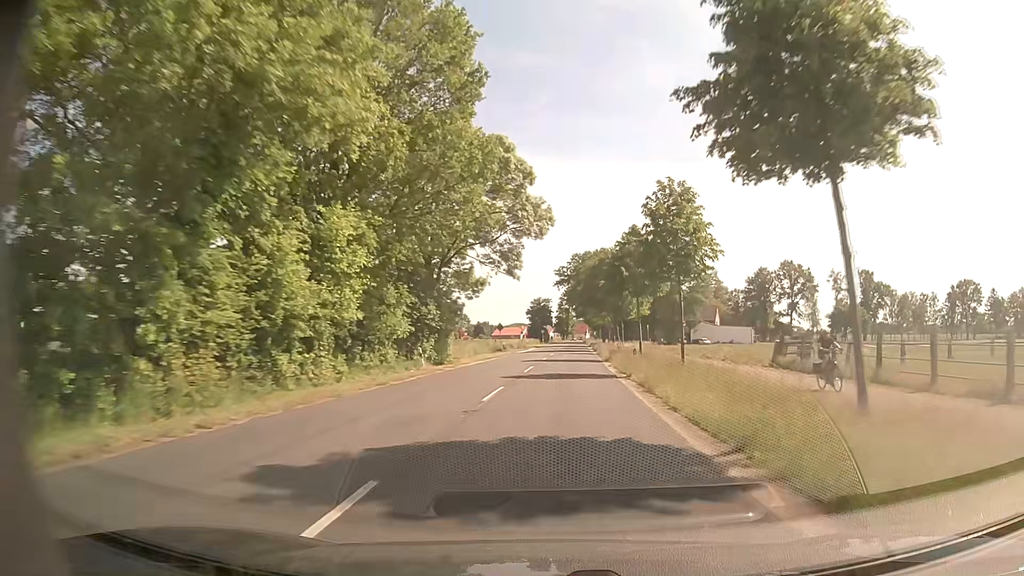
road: secondary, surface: asphalt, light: Day
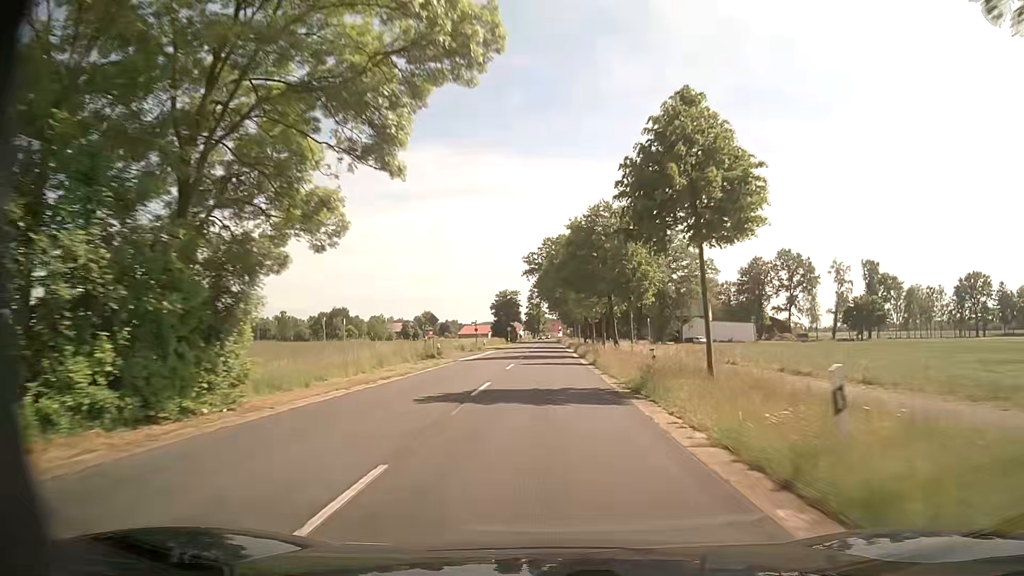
(+0.7, +23.2) m; +3°
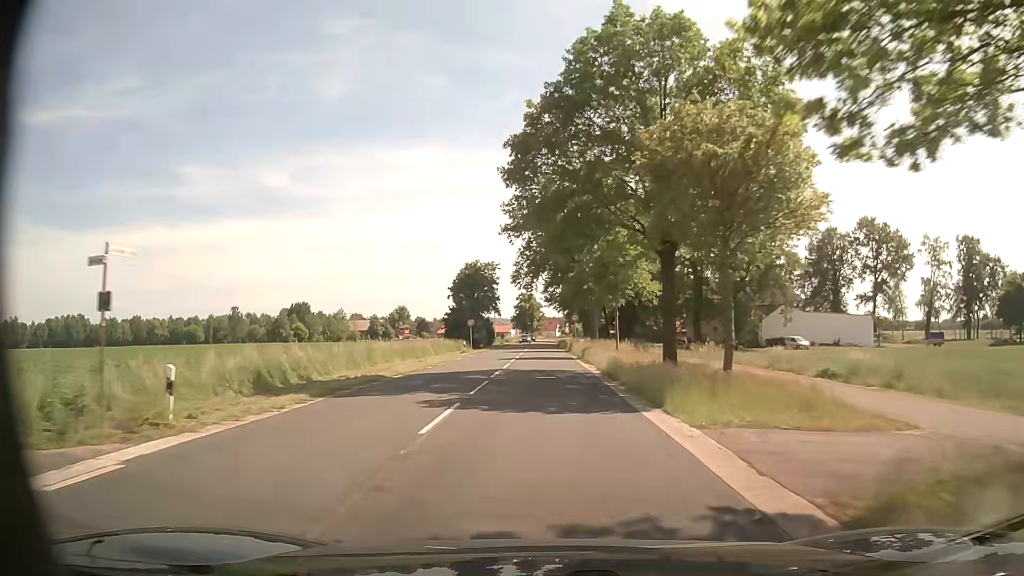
(+0.2, +53.3) m; 0°
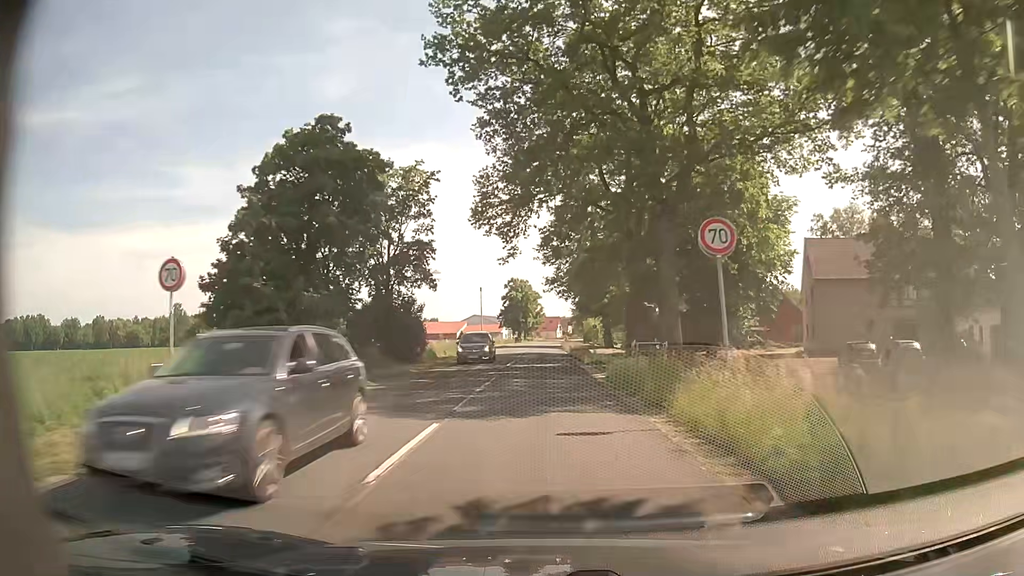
(-0.3, +51.1) m; 0°
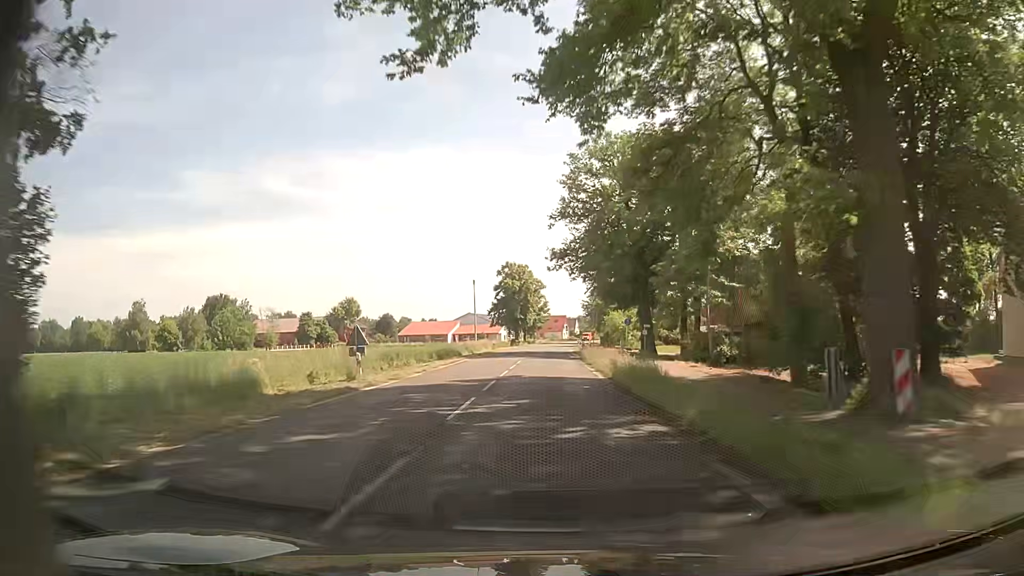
(-0.2, +31.5) m; -1°
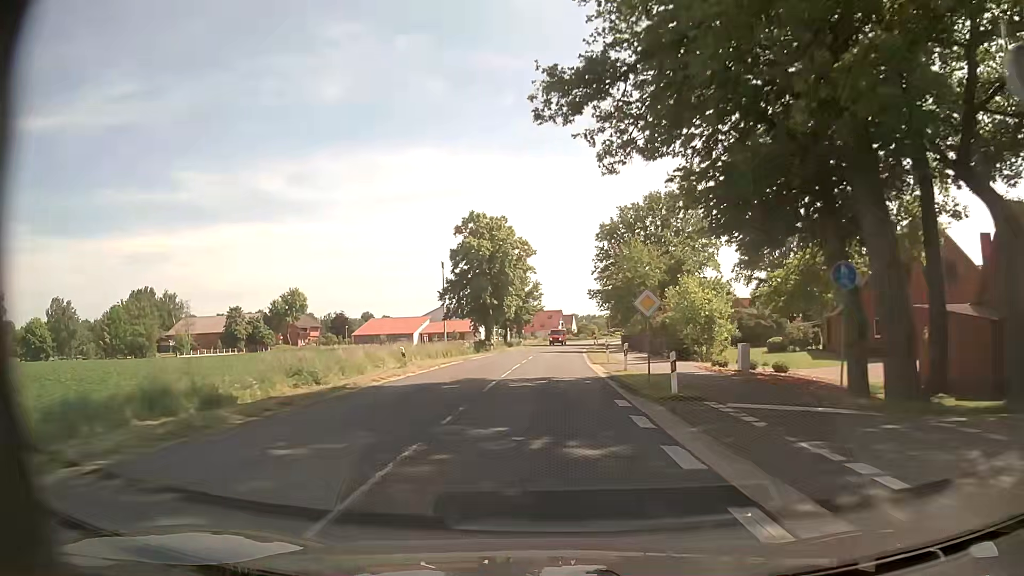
(+0.3, +42.5) m; +1°
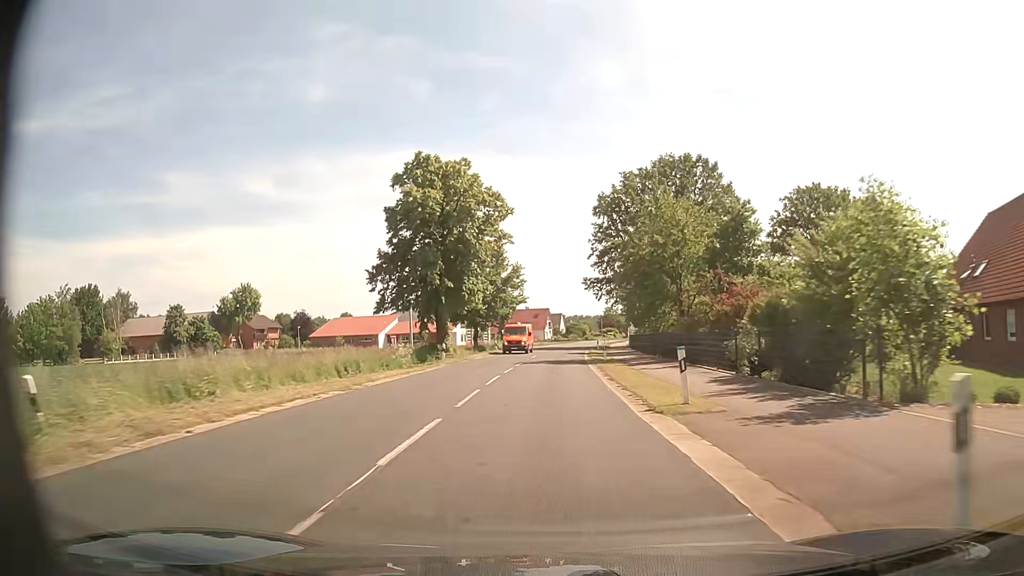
(+0.1, +21.4) m; +1°
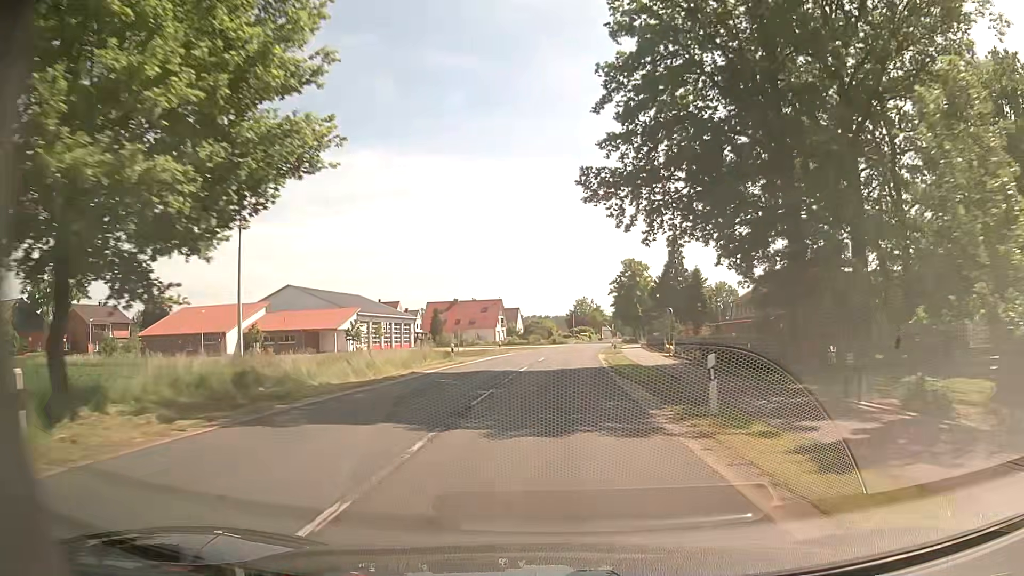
(+1.3, +53.6) m; +3°
(0, +10) (0, +20) (+1, +30) (+1, +40) (+2, +50) (+3, +60) (+4, +70) (+5, +80) (+6, +90) (+8, +100) m
